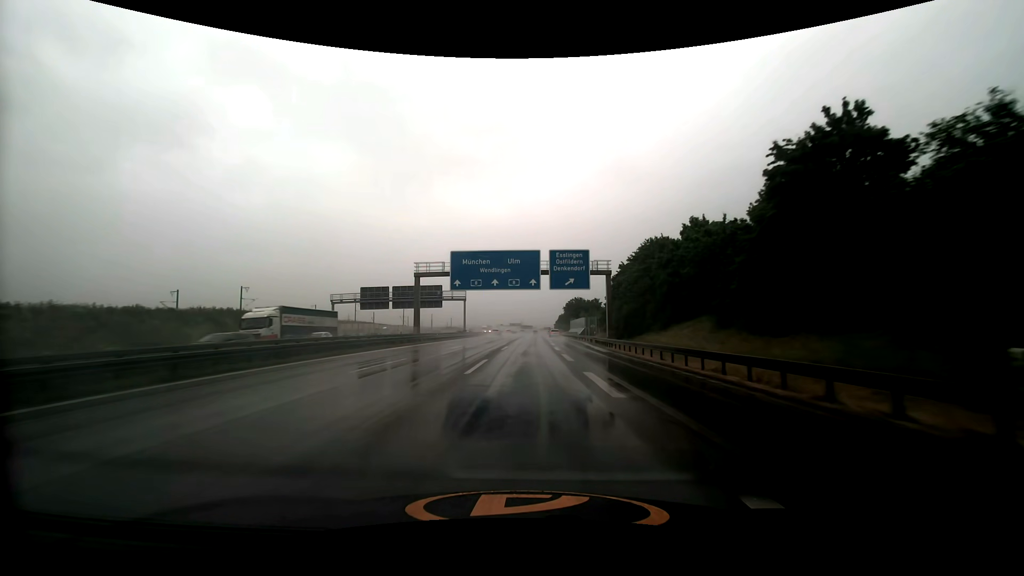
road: motorway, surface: asphalt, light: Day
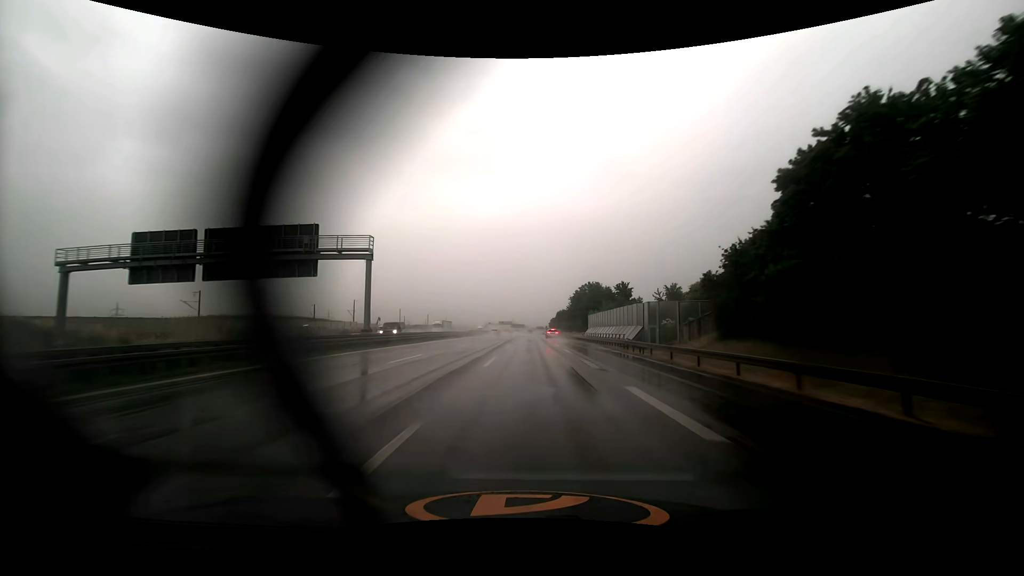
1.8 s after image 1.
(+0.4, +51.7) m; +1°
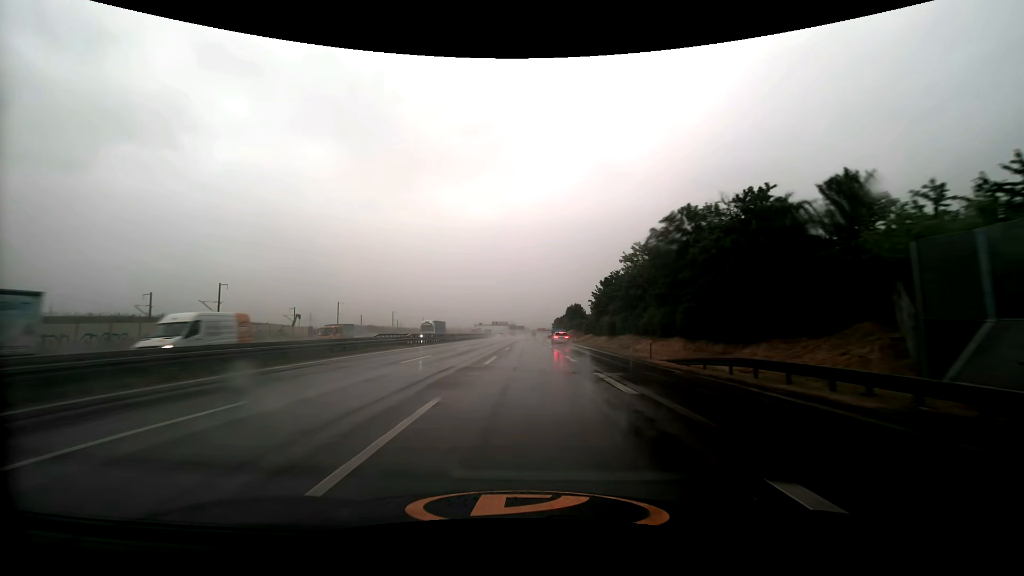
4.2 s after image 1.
(+0.1, +68.8) m; 0°
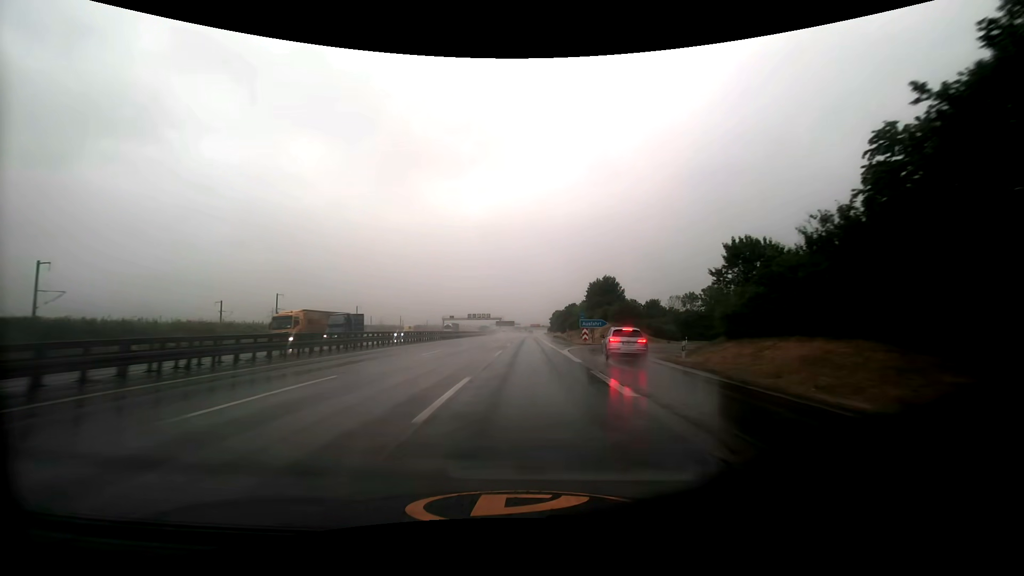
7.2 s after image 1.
(+0.3, +86.3) m; +1°
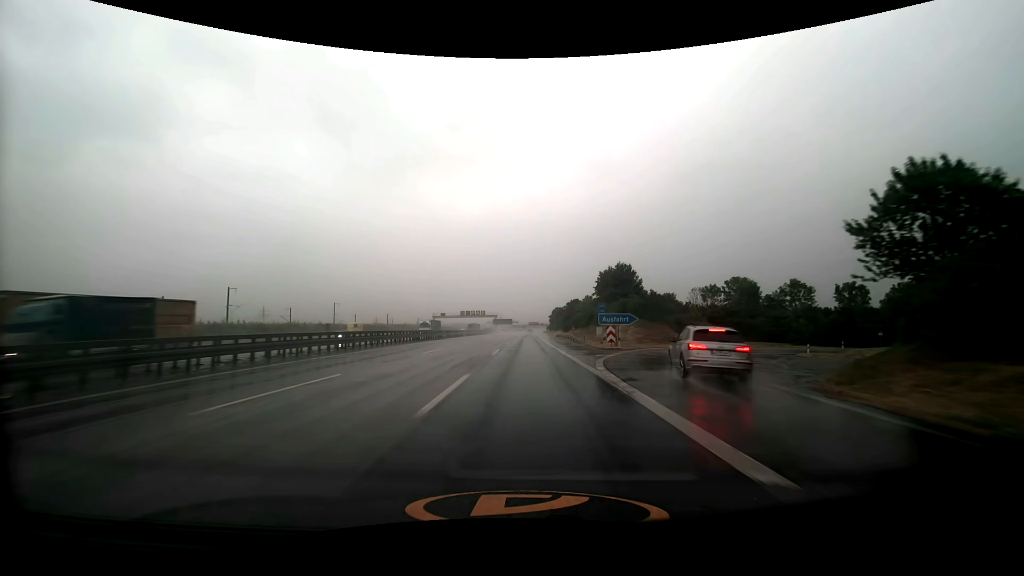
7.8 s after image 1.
(0.0, +17.3) m; 0°
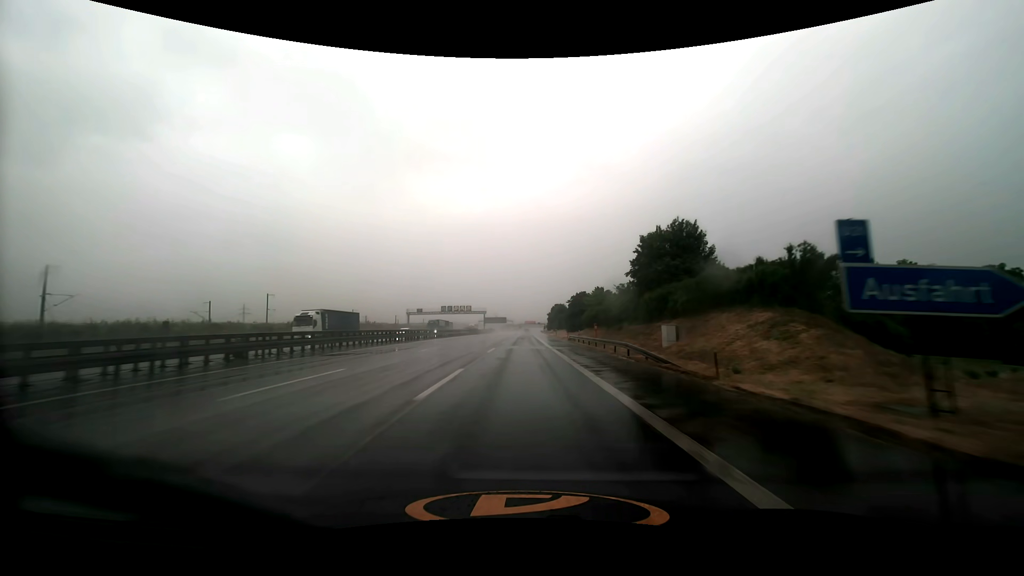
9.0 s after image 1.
(+0.2, +34.7) m; +1°
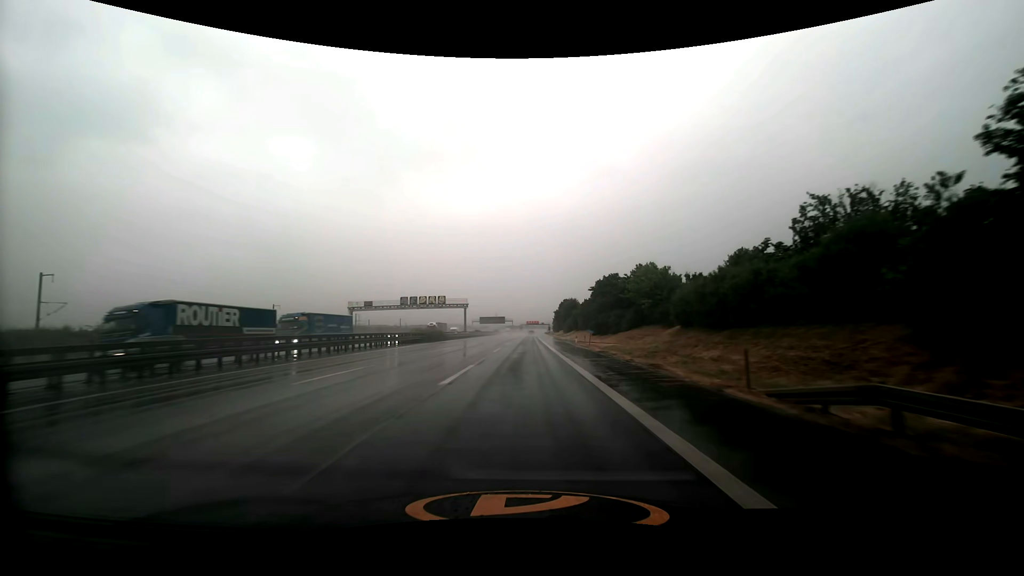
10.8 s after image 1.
(-0.1, +51.2) m; 0°
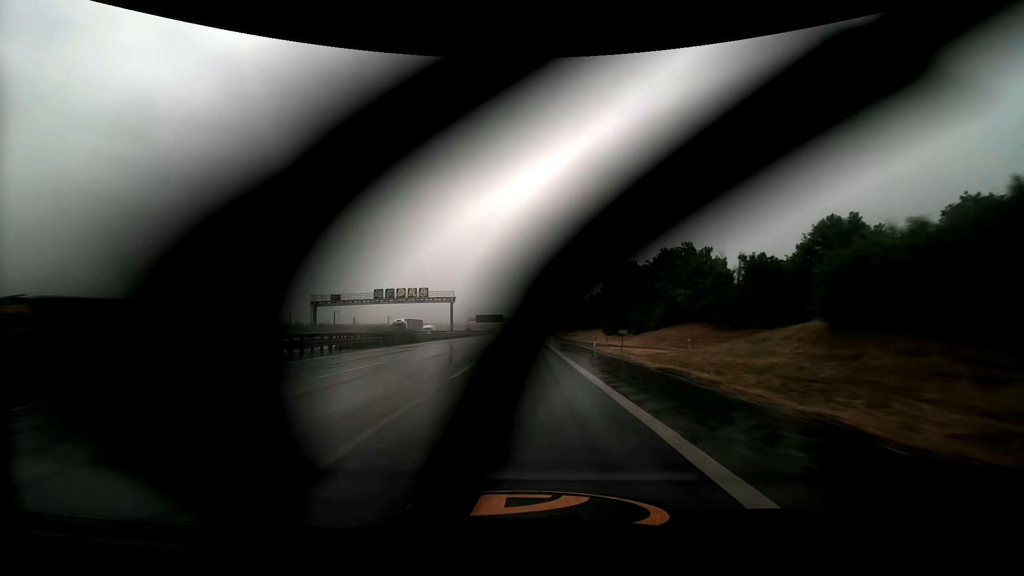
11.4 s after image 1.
(0.0, +17.1) m; 0°
(0, +10) (0, +20) (0, +30) (0, +40) (0, +50) (0, +60) (0, +70) (+1, +80) (+1, +90) (+1, +100) m
